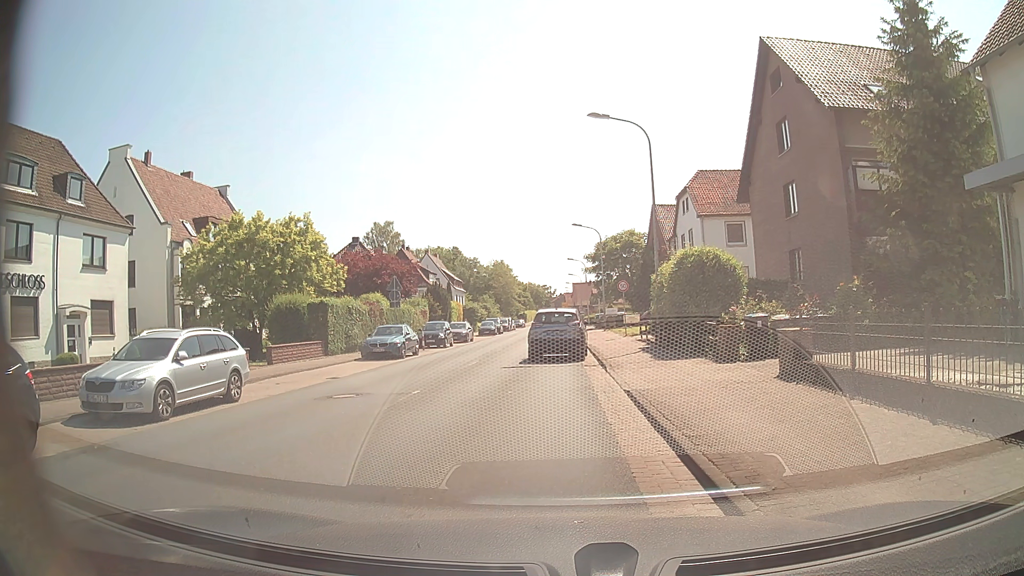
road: secondary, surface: asphalt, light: Day
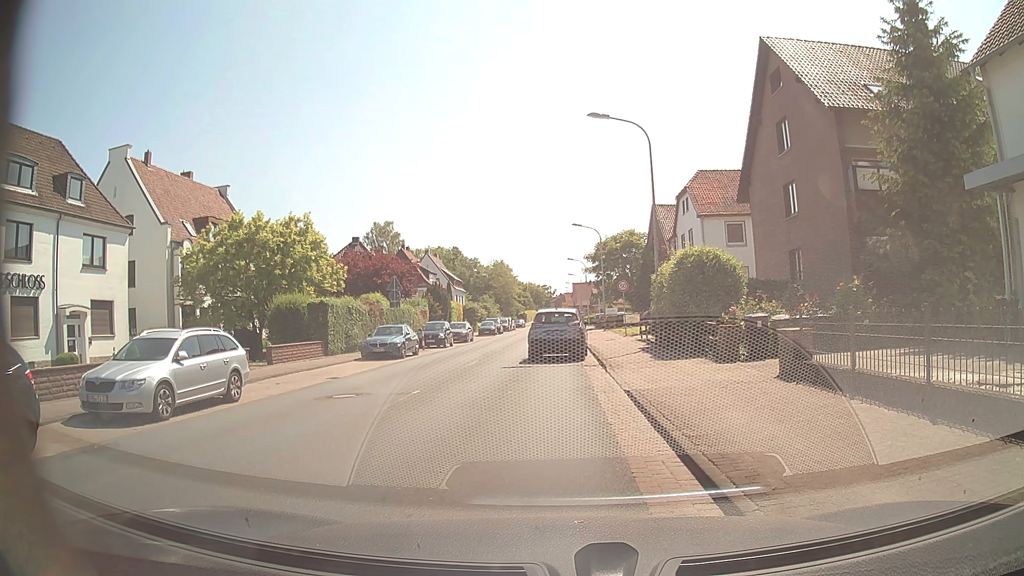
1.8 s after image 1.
(0.0, 0.0) m; 0°
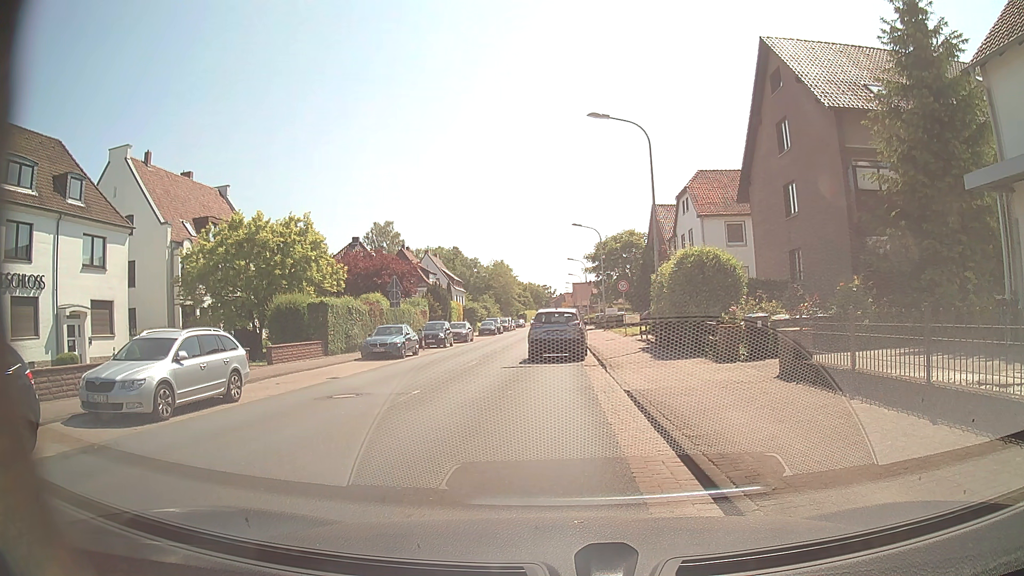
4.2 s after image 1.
(0.0, 0.0) m; 0°
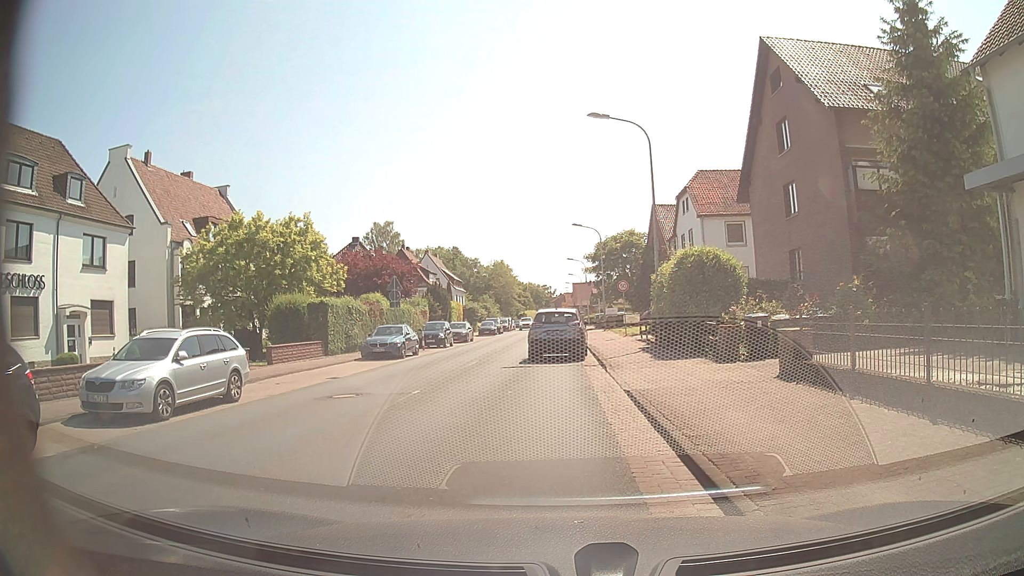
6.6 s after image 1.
(0.0, 0.0) m; 0°
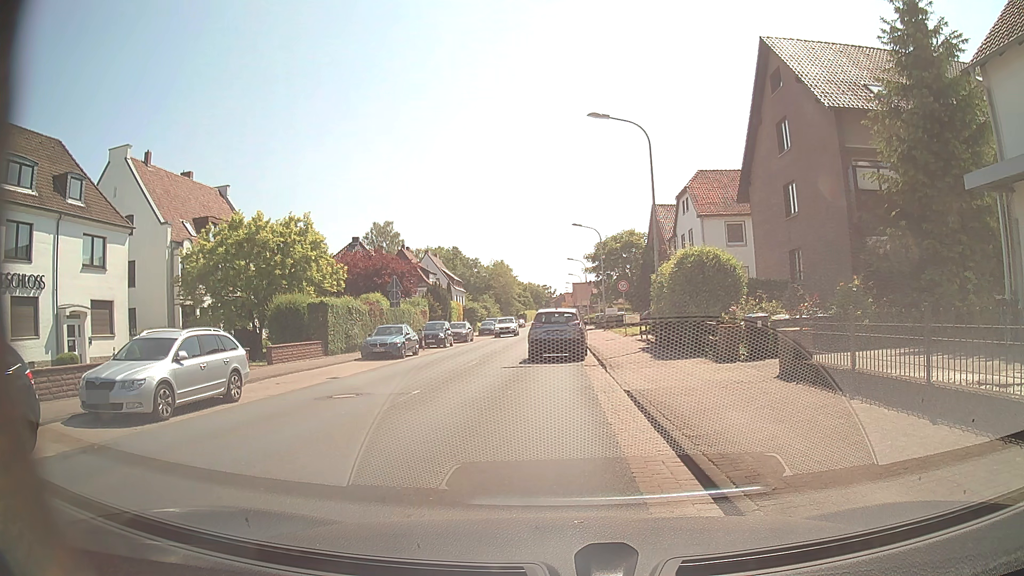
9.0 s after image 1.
(0.0, 0.0) m; 0°
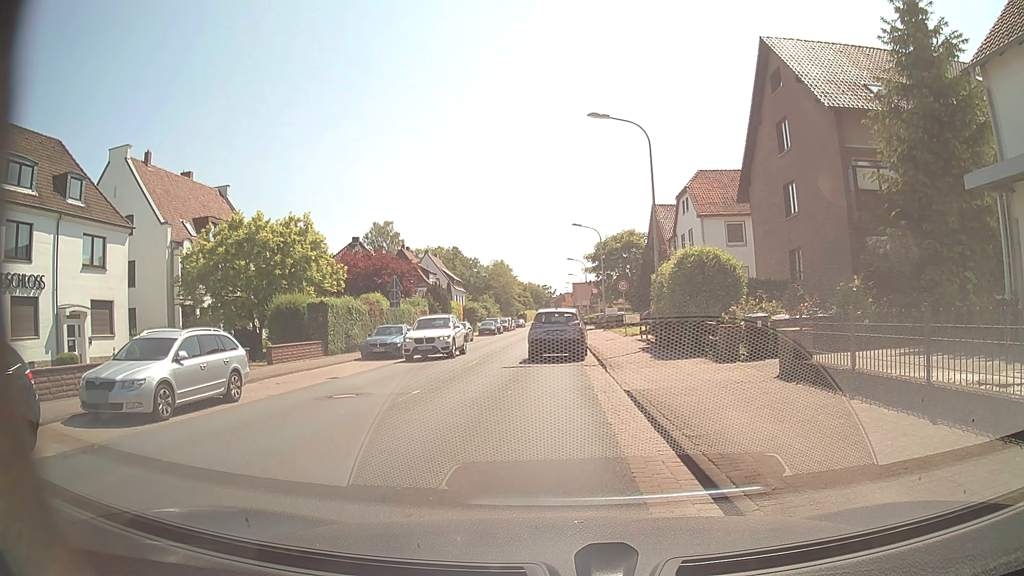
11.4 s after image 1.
(0.0, 0.0) m; 0°
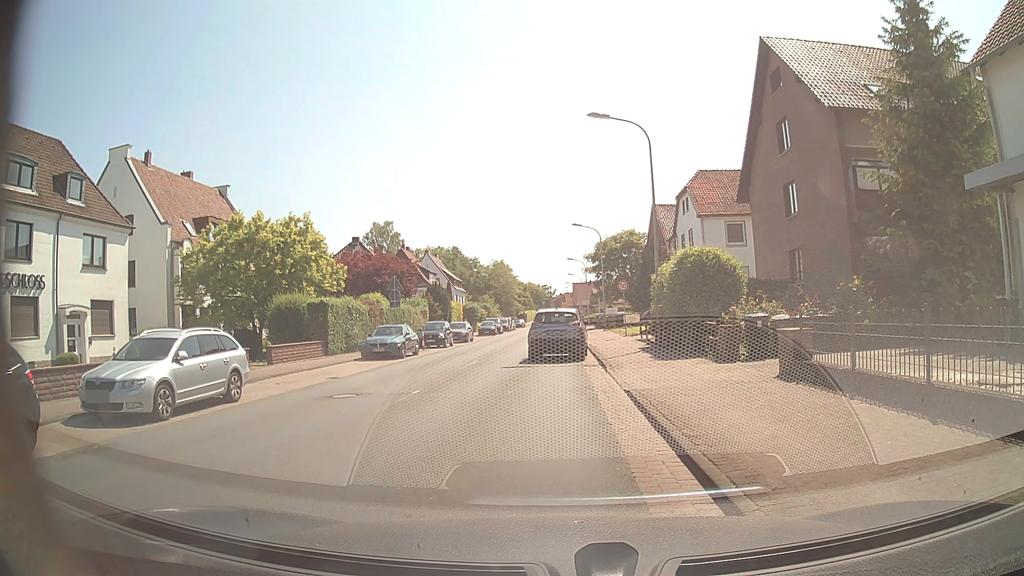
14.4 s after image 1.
(0.0, 0.0) m; 0°
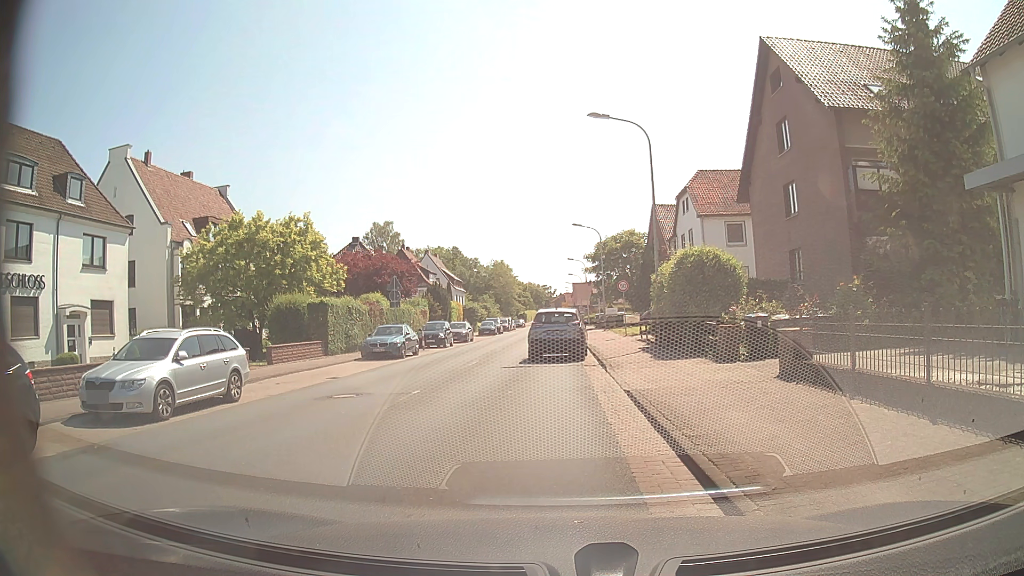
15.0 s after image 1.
(0.0, 0.0) m; 0°
(-1, +10) (-3, +20) (-4, +30) (-4, +40) (-4, +50) (-4, +60) (-4, +70) (-4, +80) (-4, +90) (-3, +100) m
